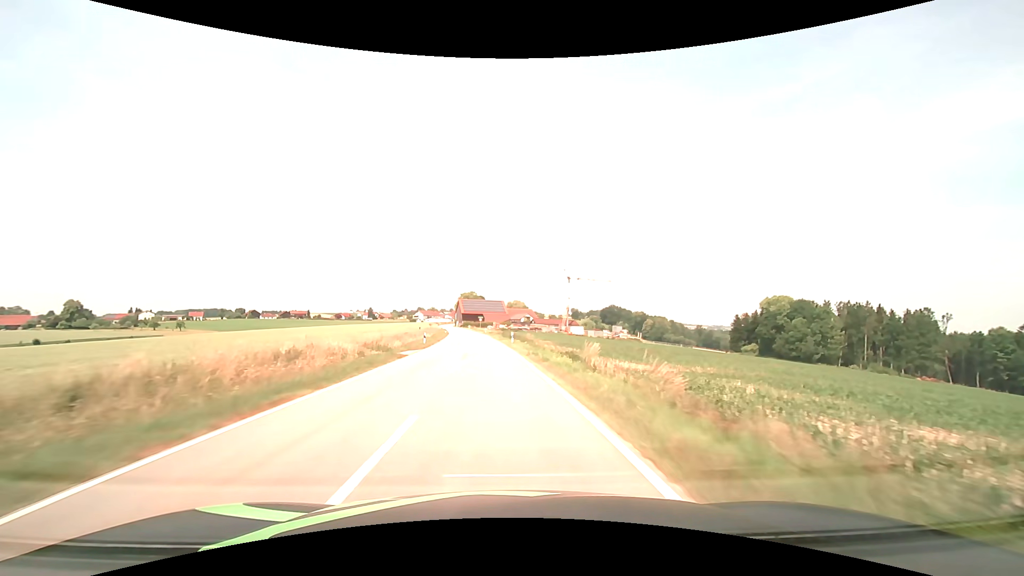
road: tertiary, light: Day
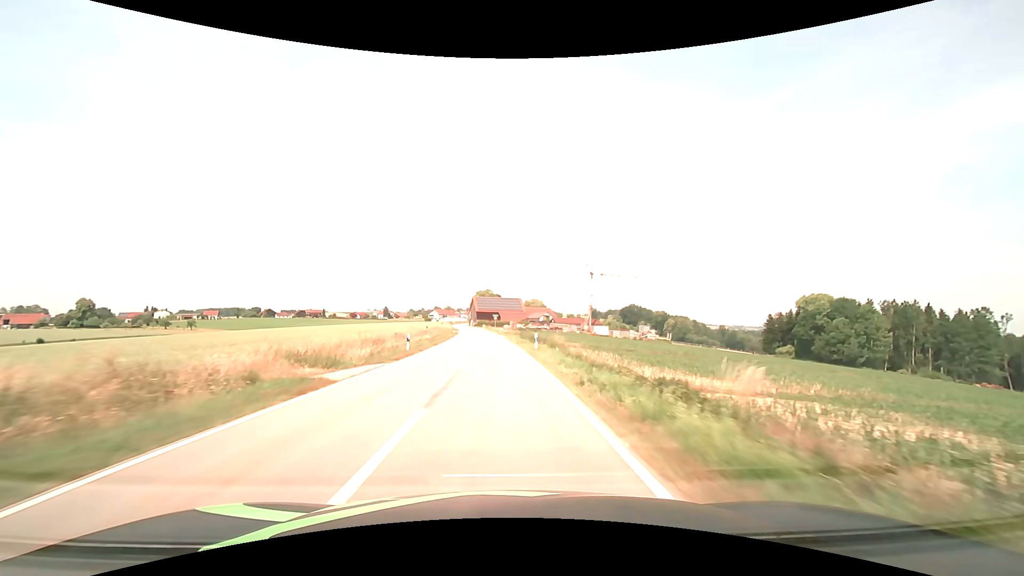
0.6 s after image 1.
(-0.2, +12.4) m; -2°
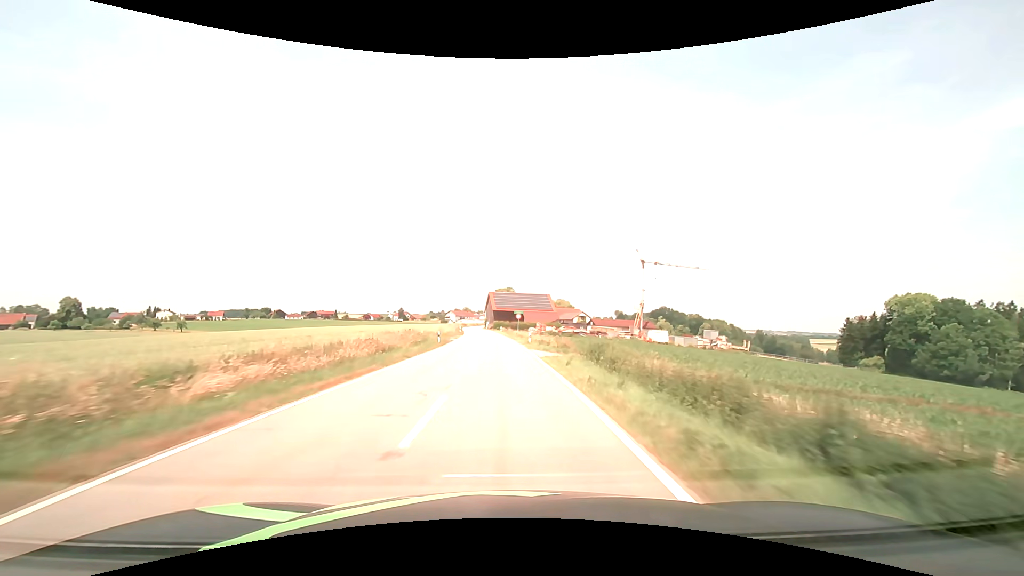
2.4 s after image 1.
(-1.1, +35.6) m; -3°
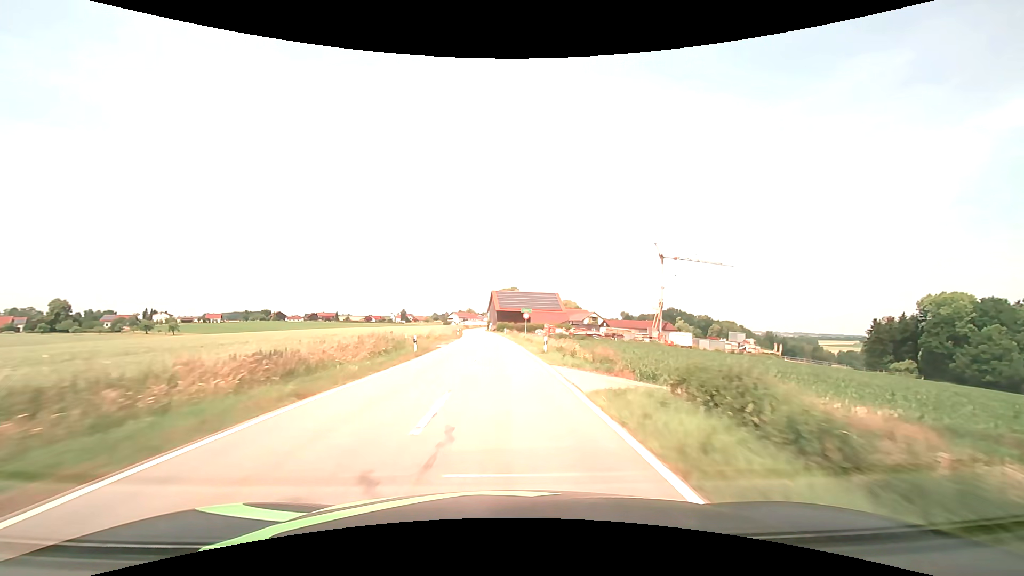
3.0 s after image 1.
(-0.1, +11.3) m; -1°
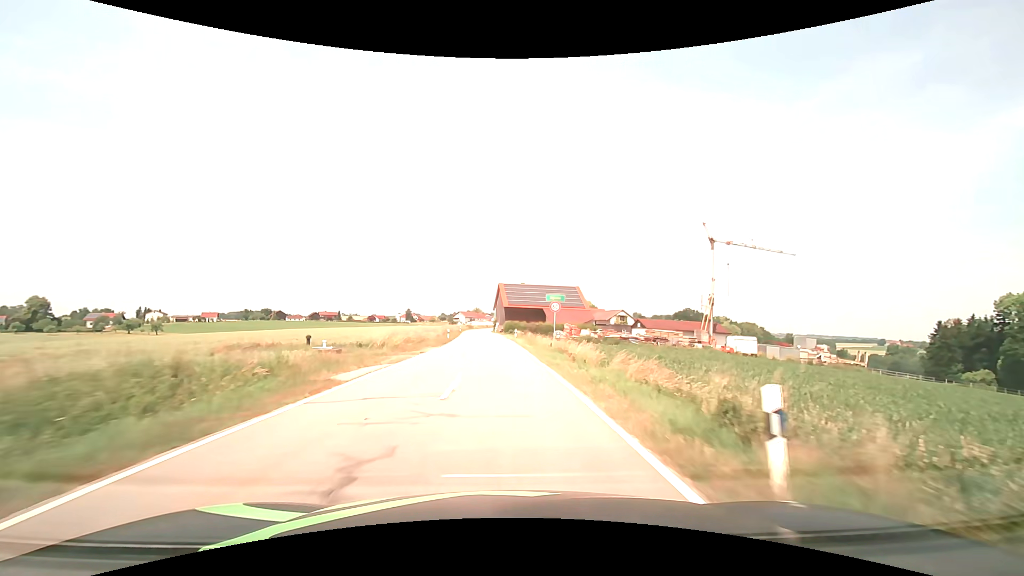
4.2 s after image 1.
(-0.2, +21.9) m; -1°
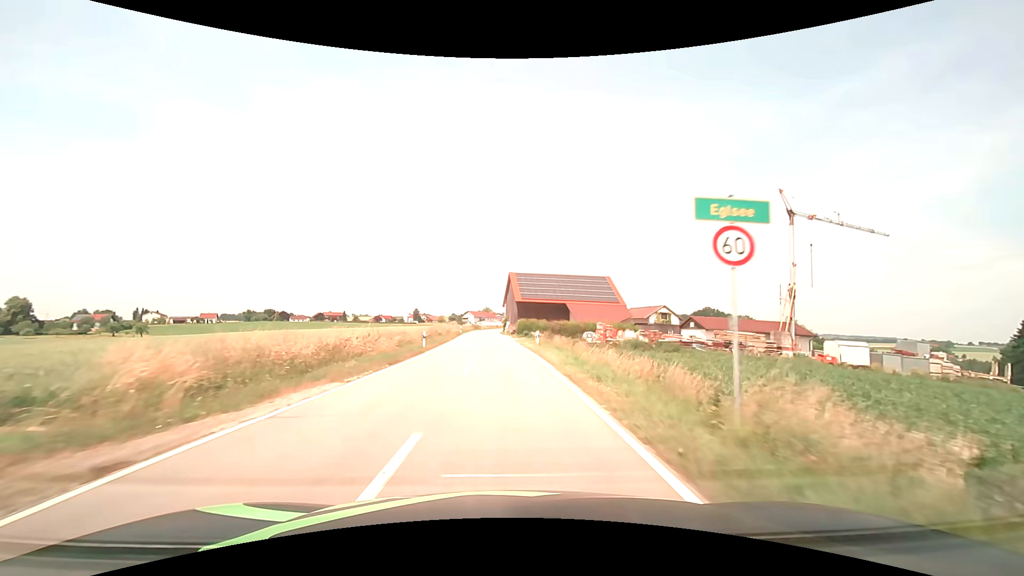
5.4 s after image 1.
(-0.2, +20.7) m; -1°
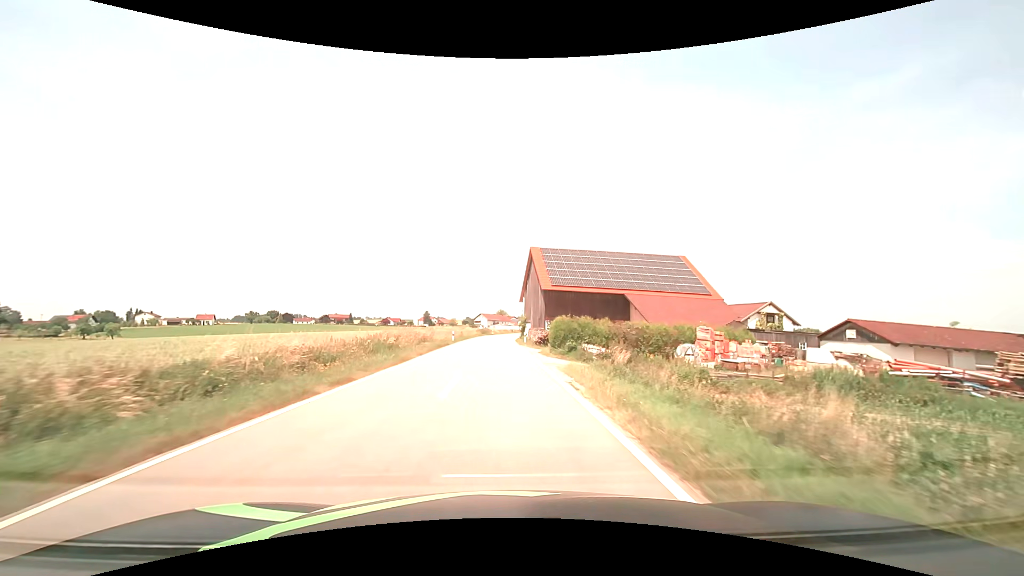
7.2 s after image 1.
(-0.4, +29.3) m; -2°
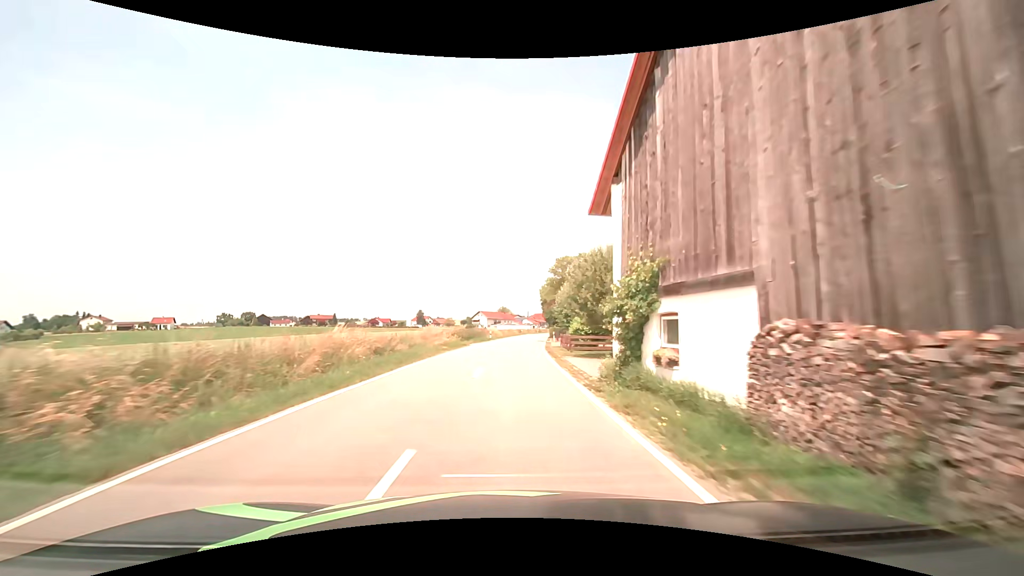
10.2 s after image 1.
(-0.8, +46.7) m; 0°
(0, +10) (0, +20) (+1, +30) (+1, +40) (+2, +50) (+3, +60) (+3, +70) (+4, +80) (+5, +90) (+6, +100) m
